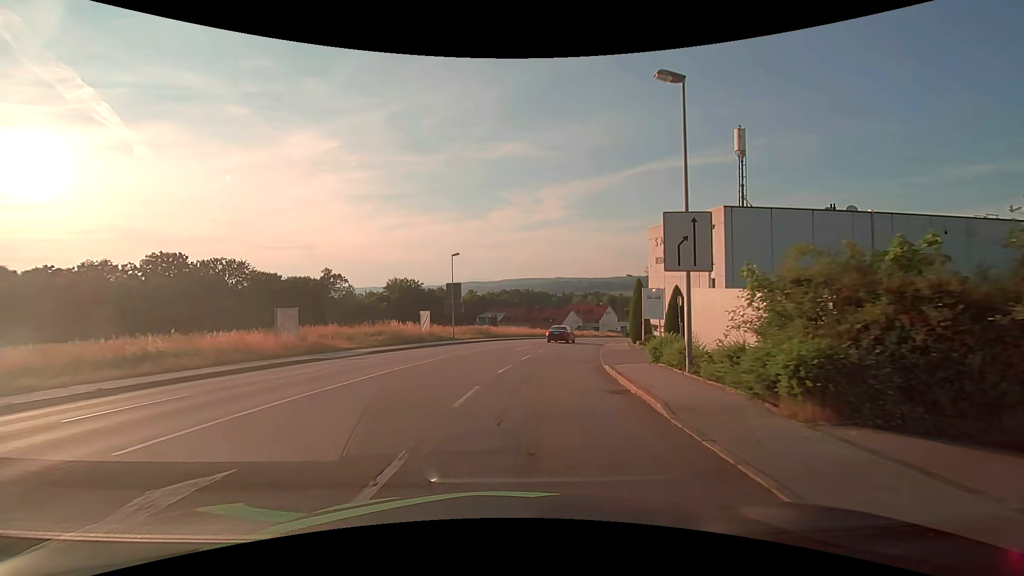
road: tertiary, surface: asphalt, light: Day
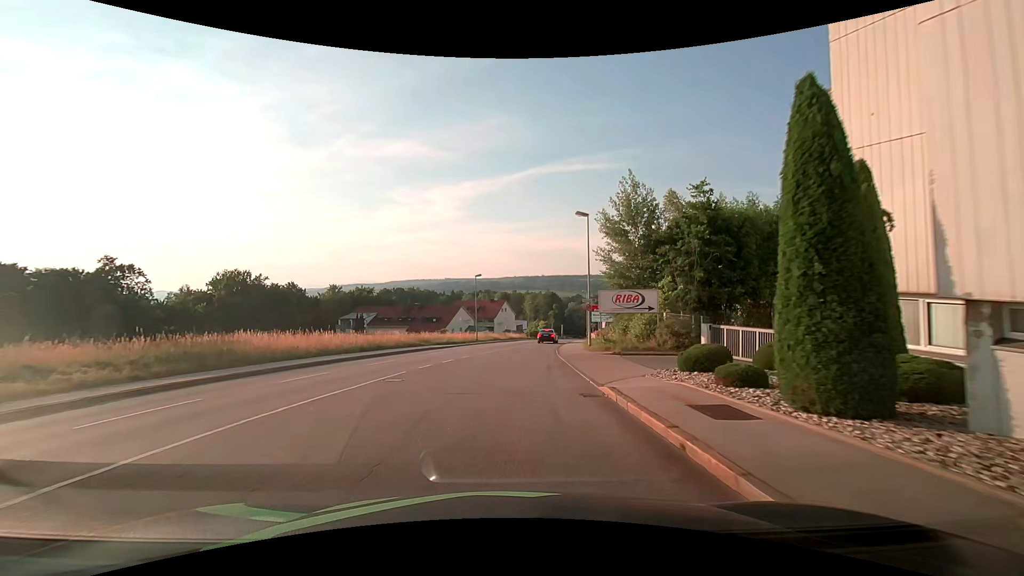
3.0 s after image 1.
(+4.4, +34.7) m; +13°
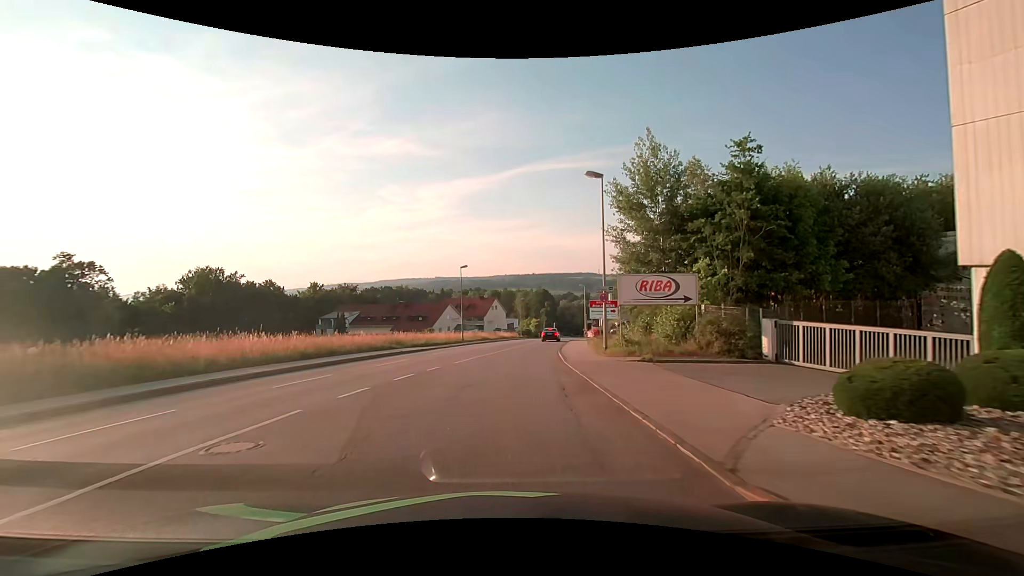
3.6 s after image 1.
(0.0, +7.3) m; +1°
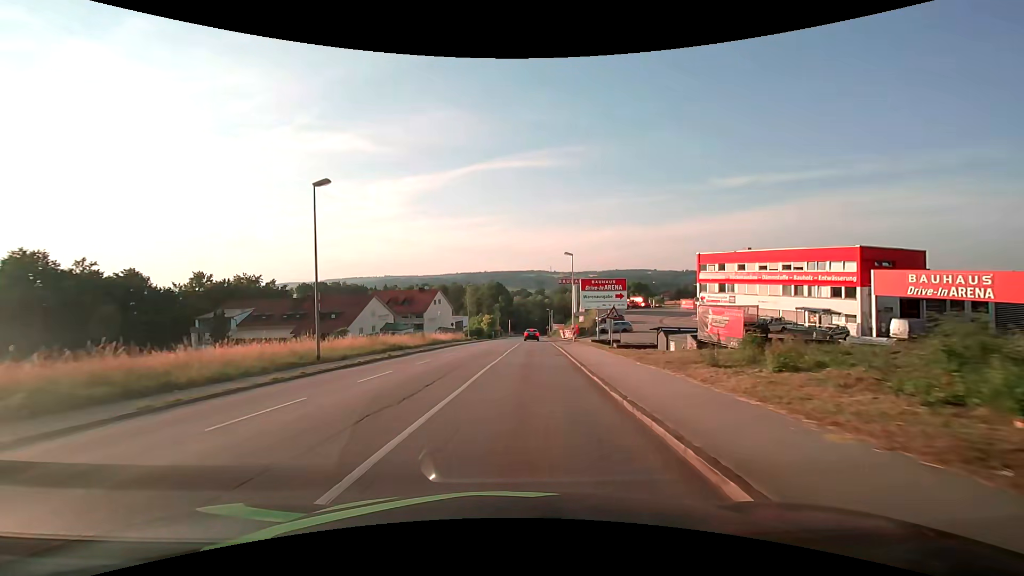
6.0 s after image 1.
(+1.3, +30.3) m; +6°
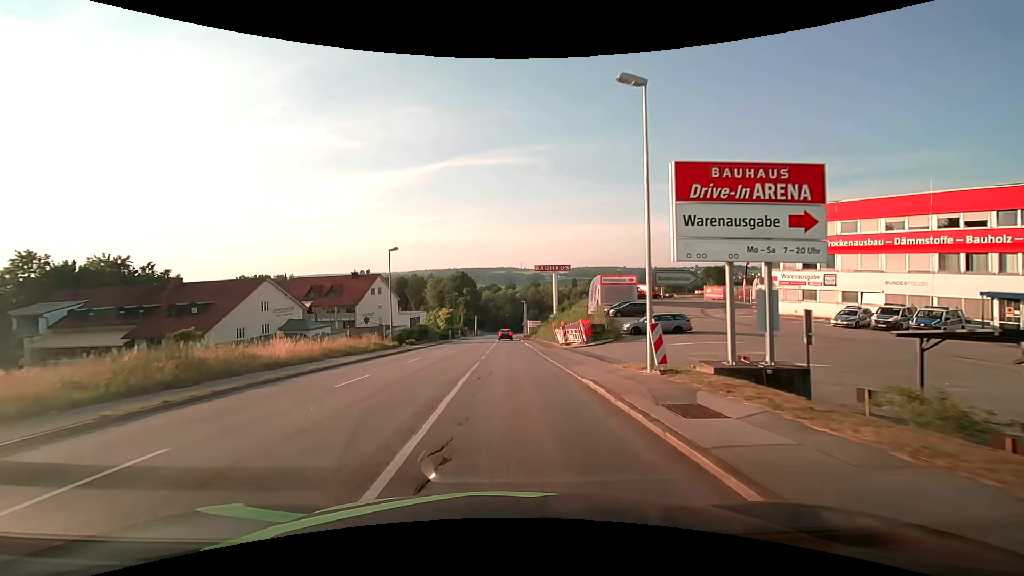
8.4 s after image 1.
(+1.2, +31.4) m; +3°
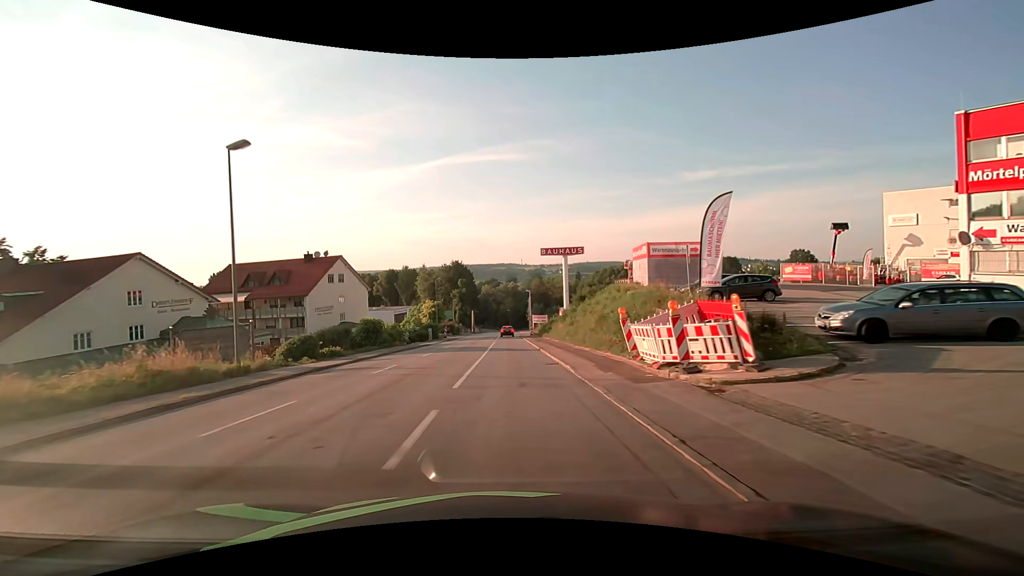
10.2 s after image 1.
(0.0, +23.2) m; 0°
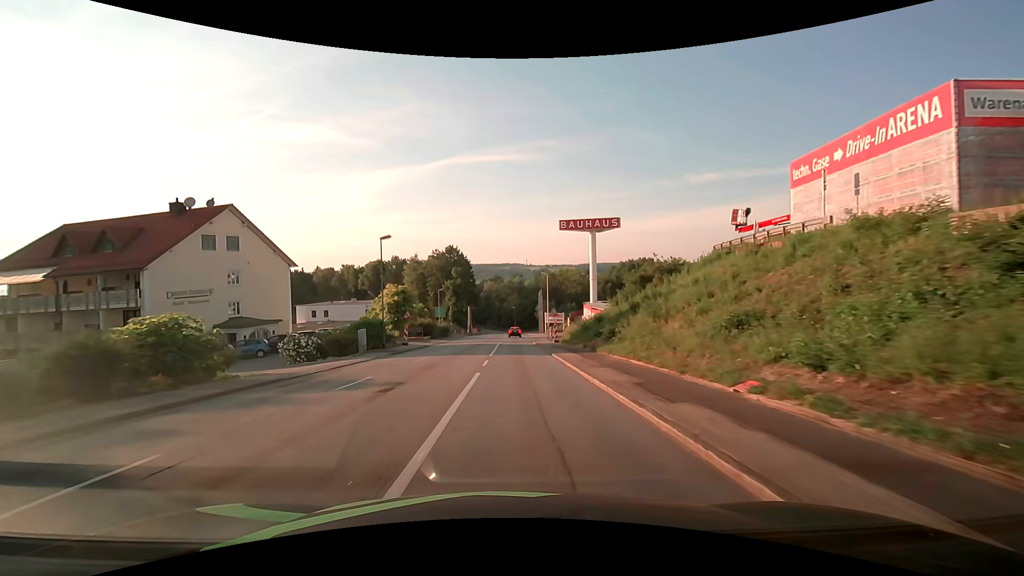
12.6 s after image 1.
(-0.3, +31.2) m; -1°
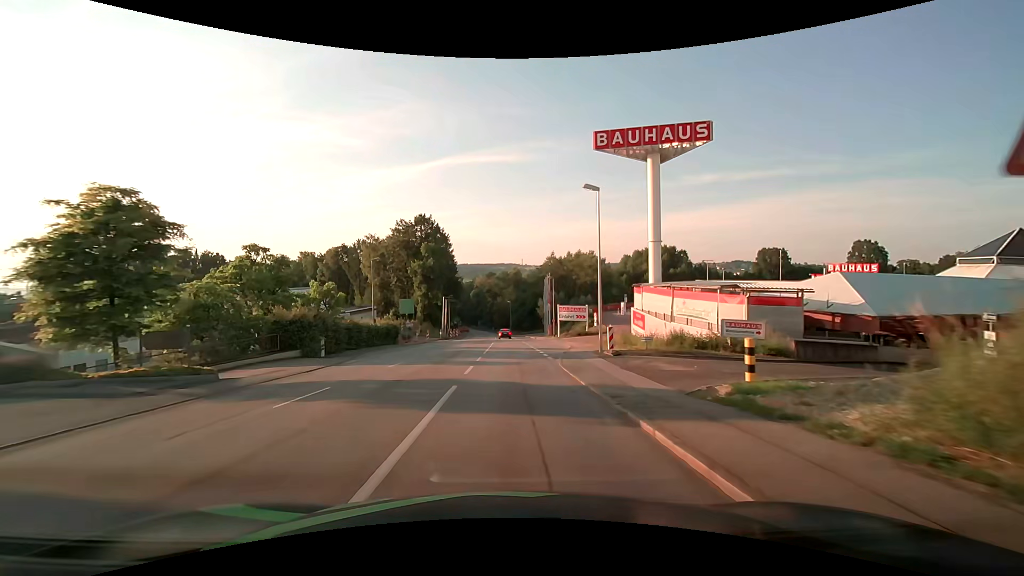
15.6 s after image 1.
(+0.4, +38.4) m; +1°
(0, +10) (0, +20) (0, +30) (0, +40) (0, +50) (0, +60) (0, +70) (0, +80) (-1, +90) (-1, +100) m
